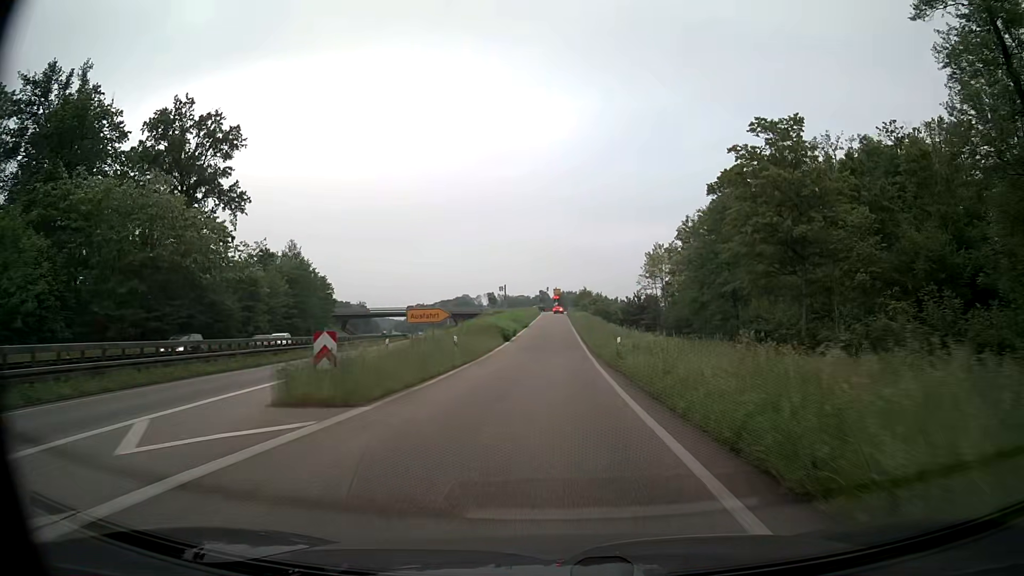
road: trunk_link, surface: asphalt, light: Day
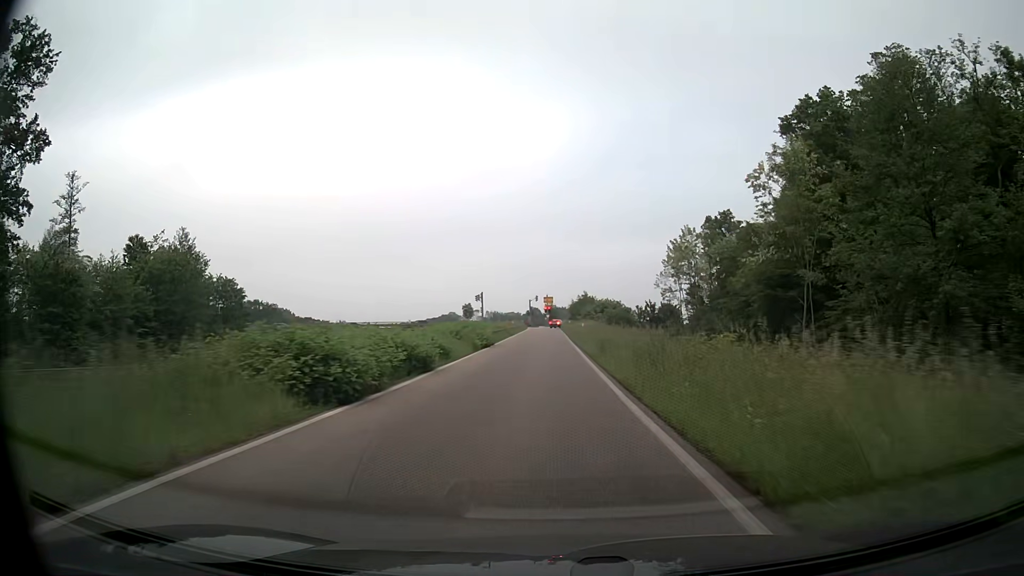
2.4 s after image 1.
(+0.5, +34.1) m; 0°
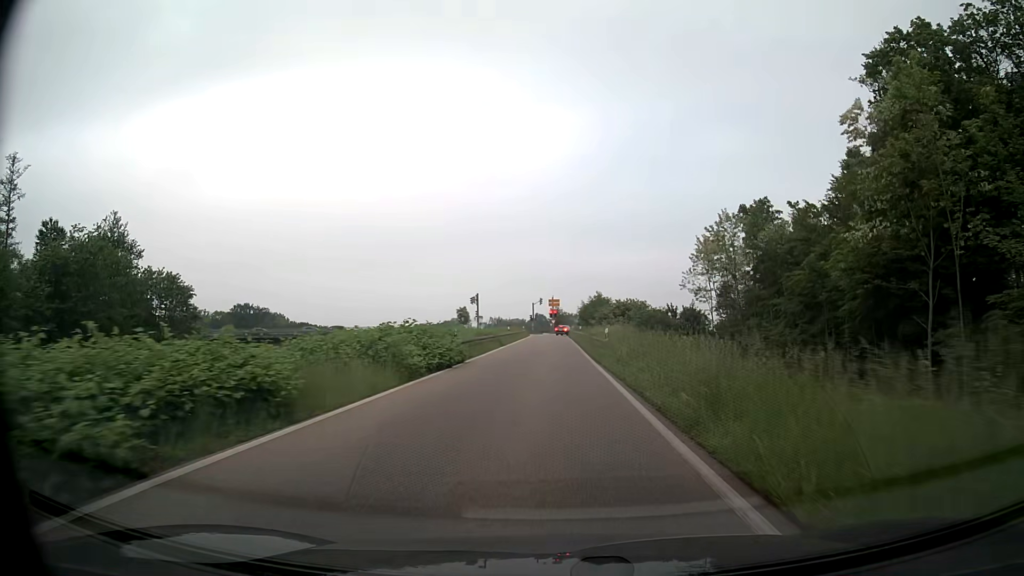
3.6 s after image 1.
(0.0, +16.4) m; 0°
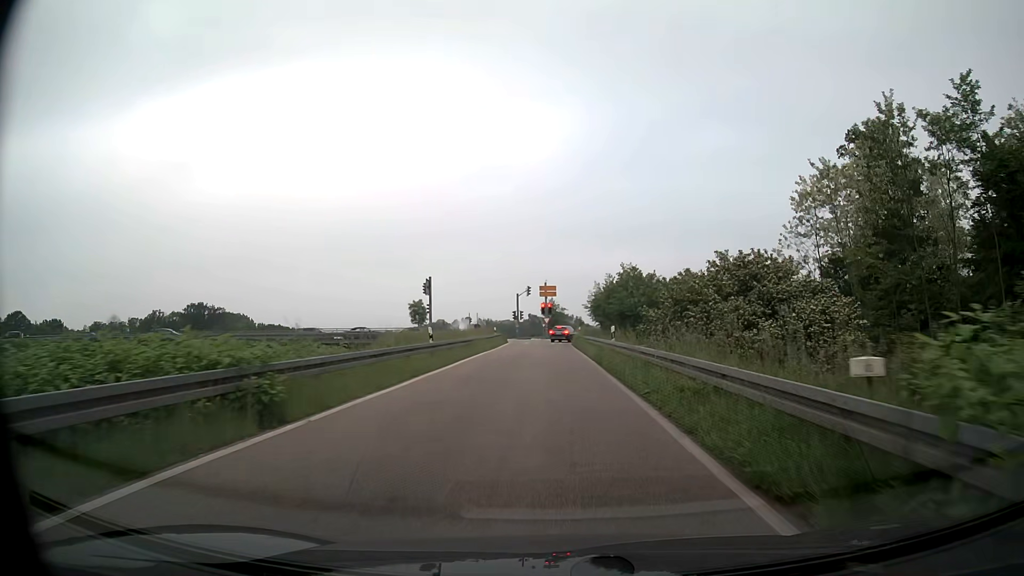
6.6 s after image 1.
(0.0, +37.1) m; 0°
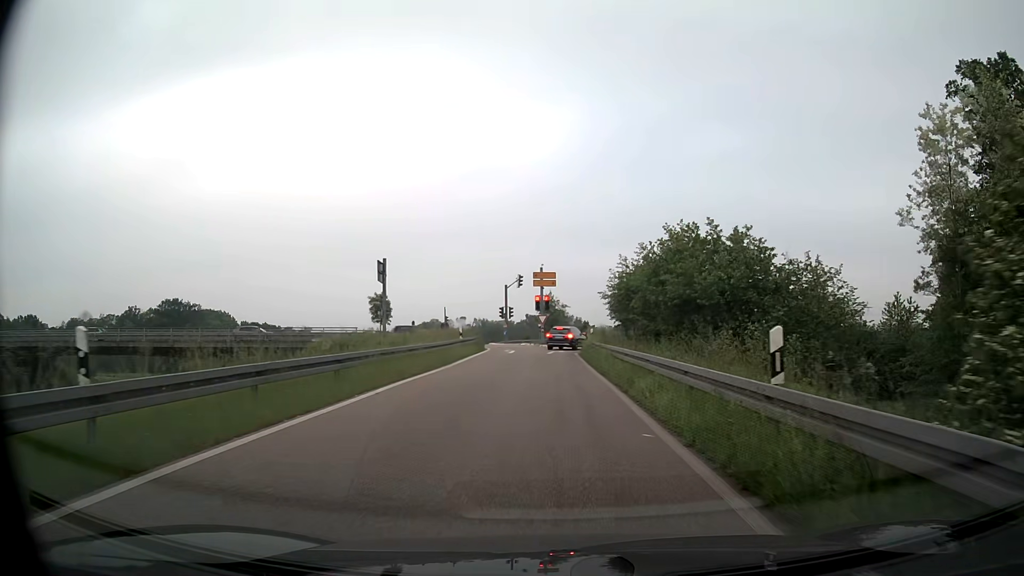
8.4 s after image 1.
(+0.1, +18.3) m; 0°
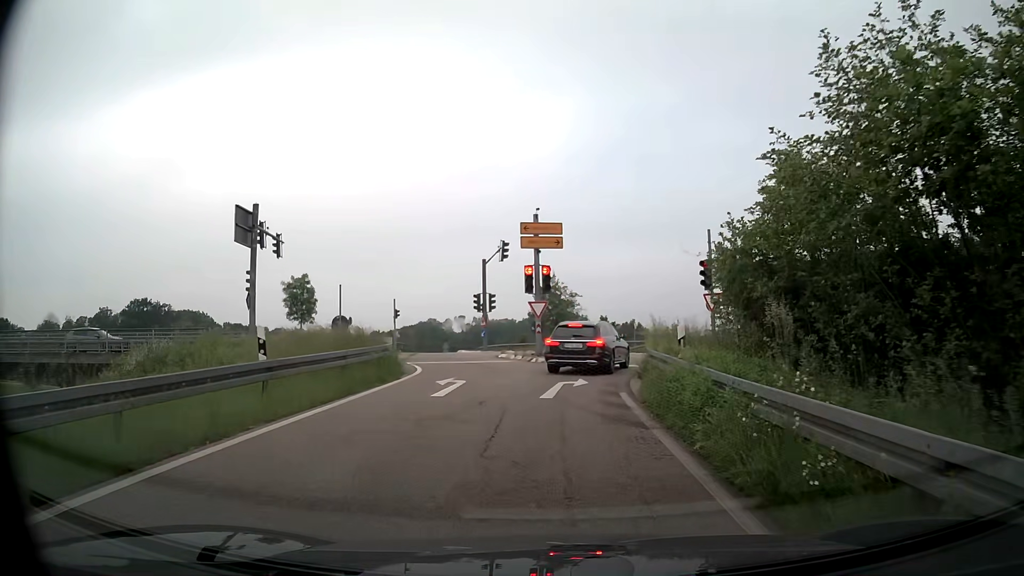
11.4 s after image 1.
(-0.1, +23.0) m; 0°
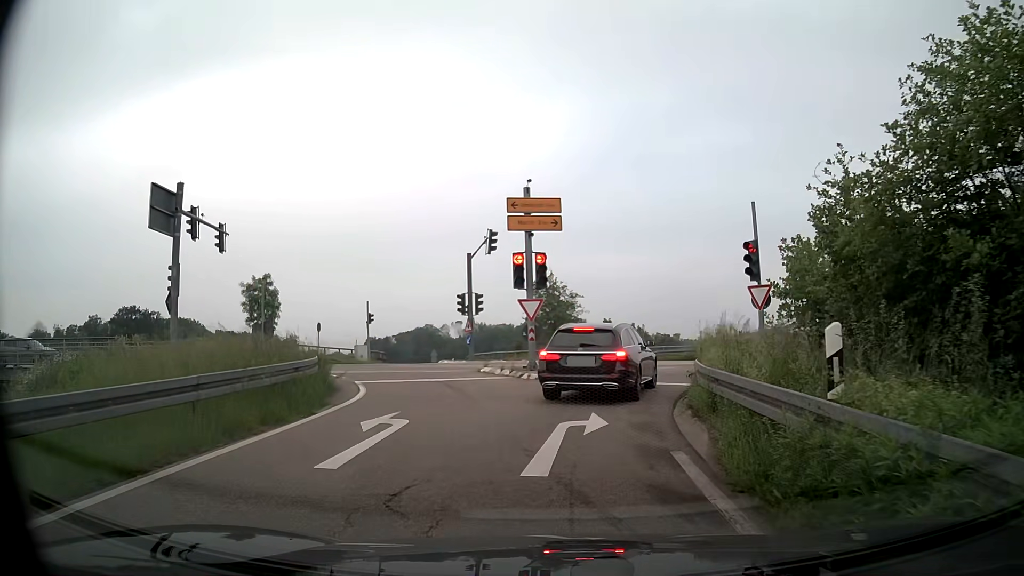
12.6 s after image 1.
(0.0, +6.0) m; -1°
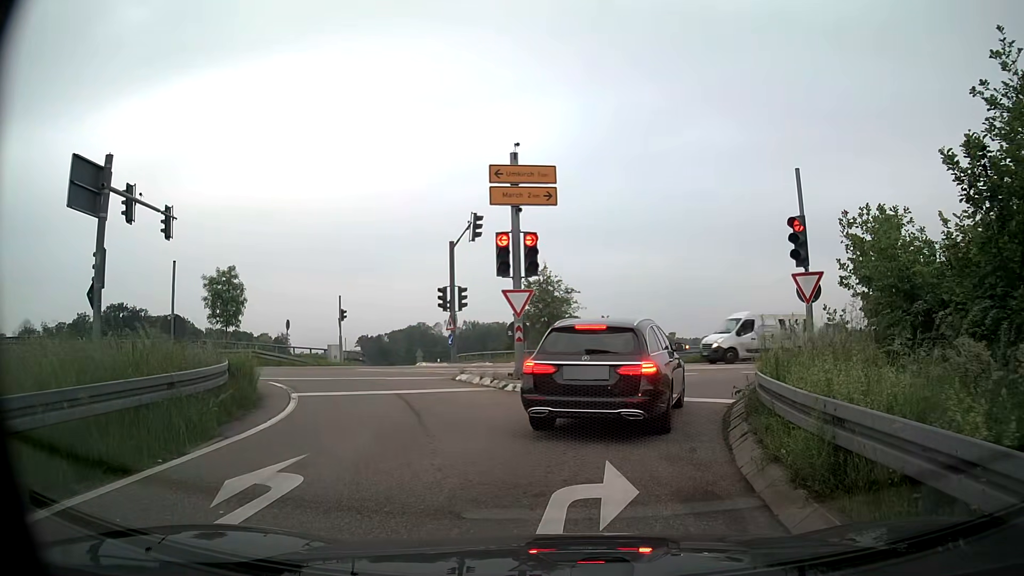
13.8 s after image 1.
(0.0, +4.0) m; +1°
(+1, +10) (+5, +19) (+12, +26) (+21, +29) (+31, +32) (+41, +35) (+50, +37) (+60, +40) (+70, +42) (+79, +45) m
